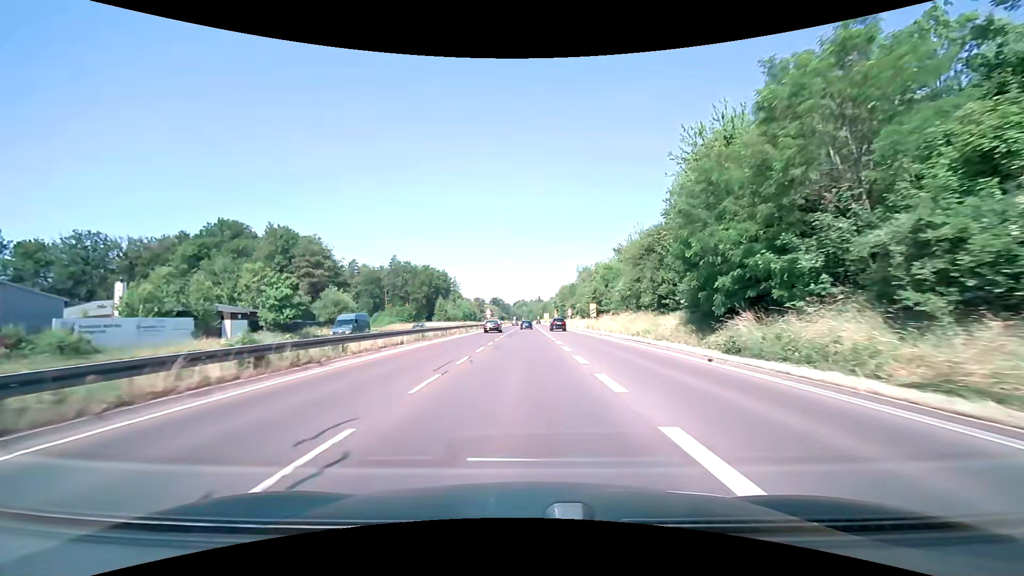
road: trunk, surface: asphalt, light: Day
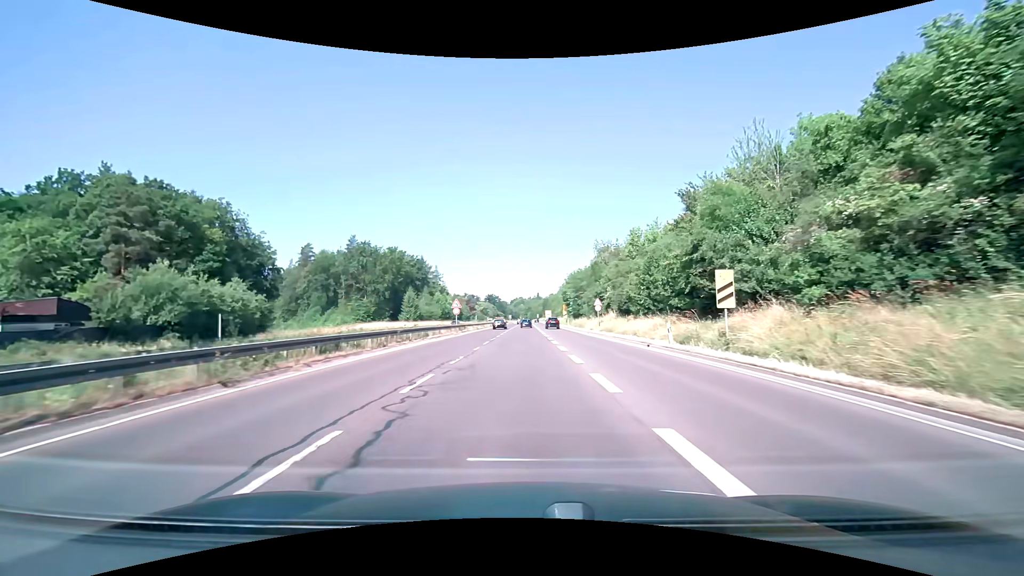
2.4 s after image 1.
(0.0, +41.9) m; 0°
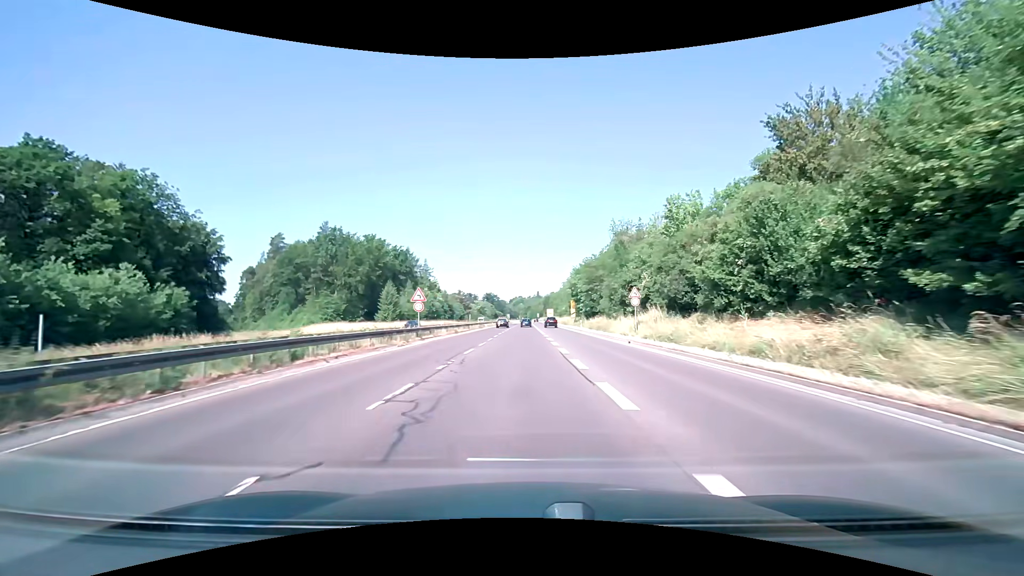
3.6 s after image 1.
(+0.2, +19.6) m; +1°
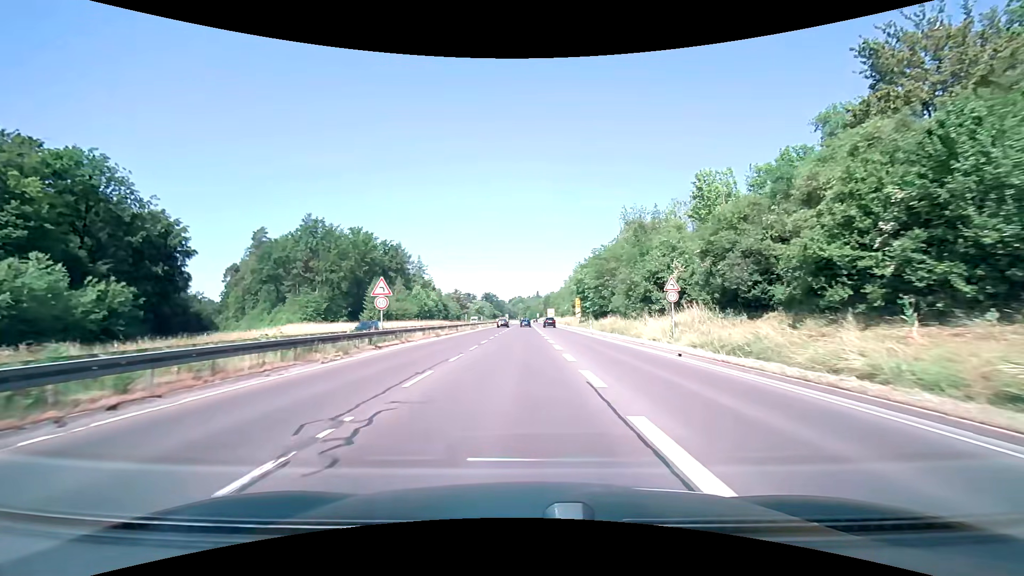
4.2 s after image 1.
(0.0, +9.4) m; 0°
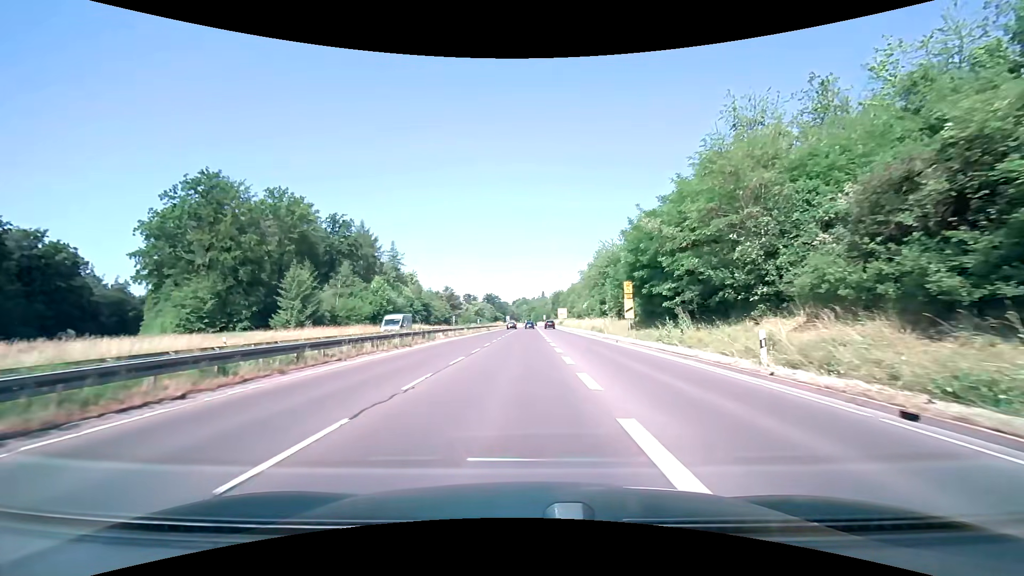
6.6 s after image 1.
(+0.1, +35.8) m; 0°
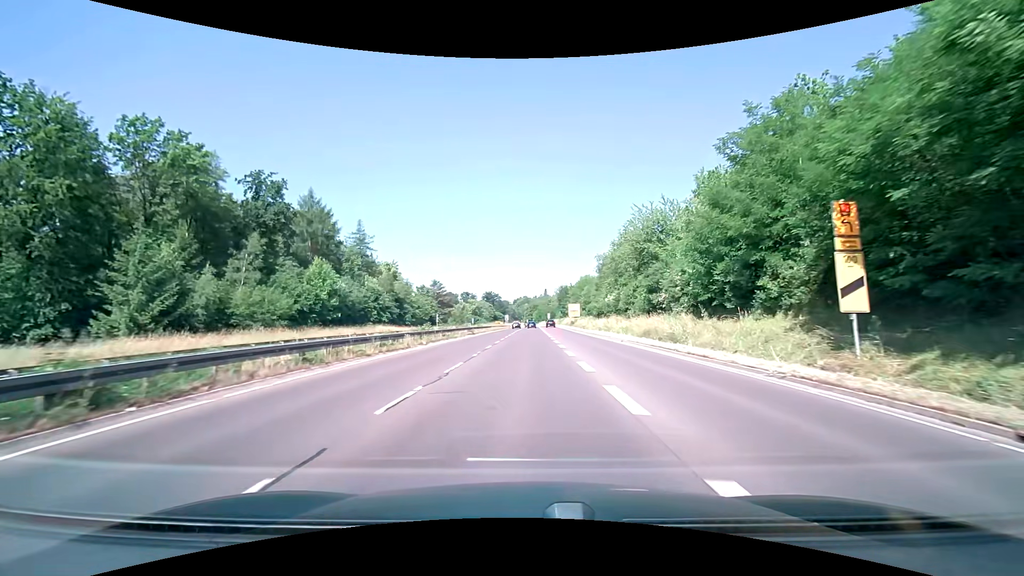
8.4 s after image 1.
(-0.2, +26.7) m; 0°
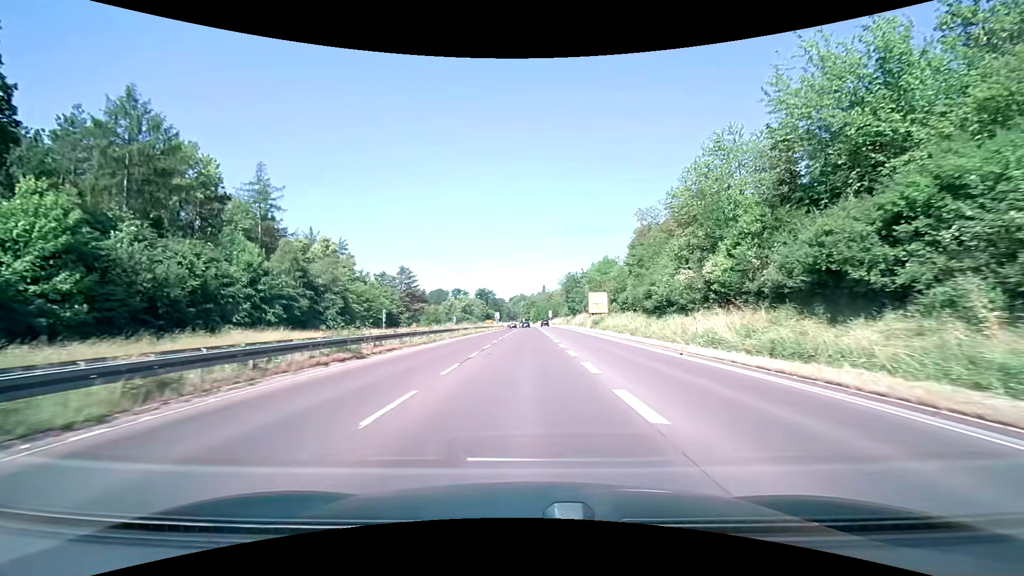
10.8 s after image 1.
(+0.1, +36.8) m; 0°
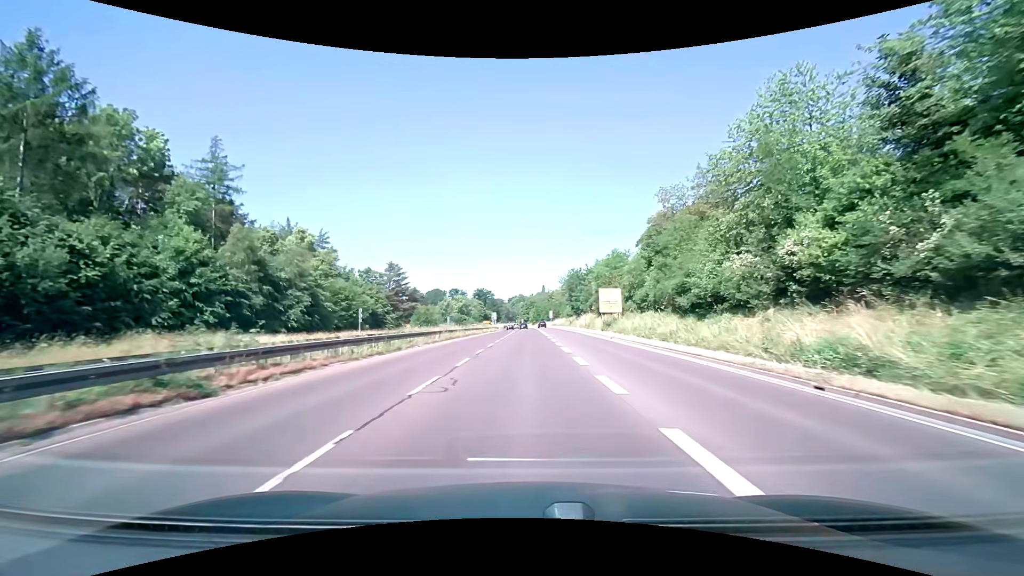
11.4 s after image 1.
(0.0, +9.4) m; 0°
